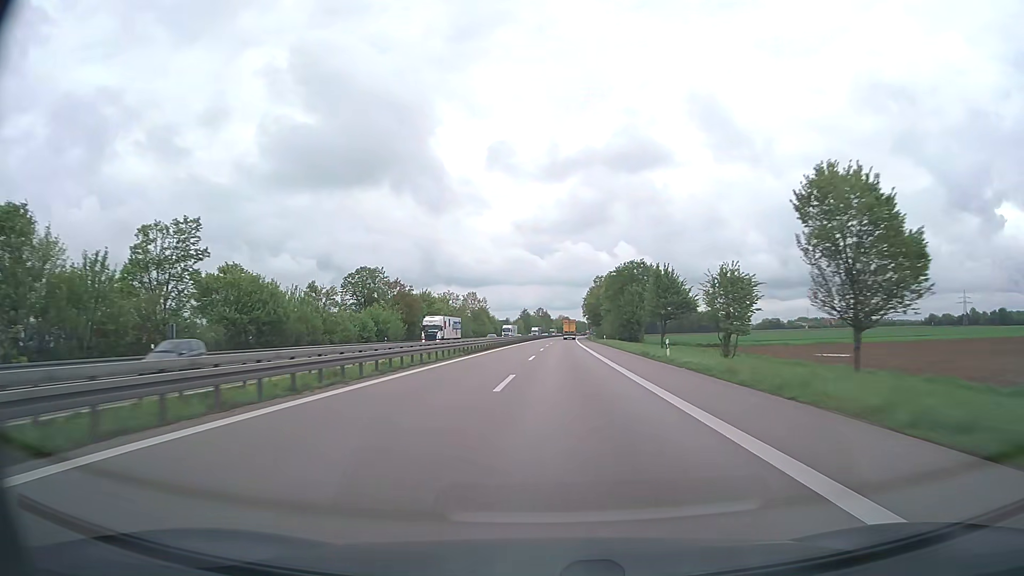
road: trunk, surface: asphalt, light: Day
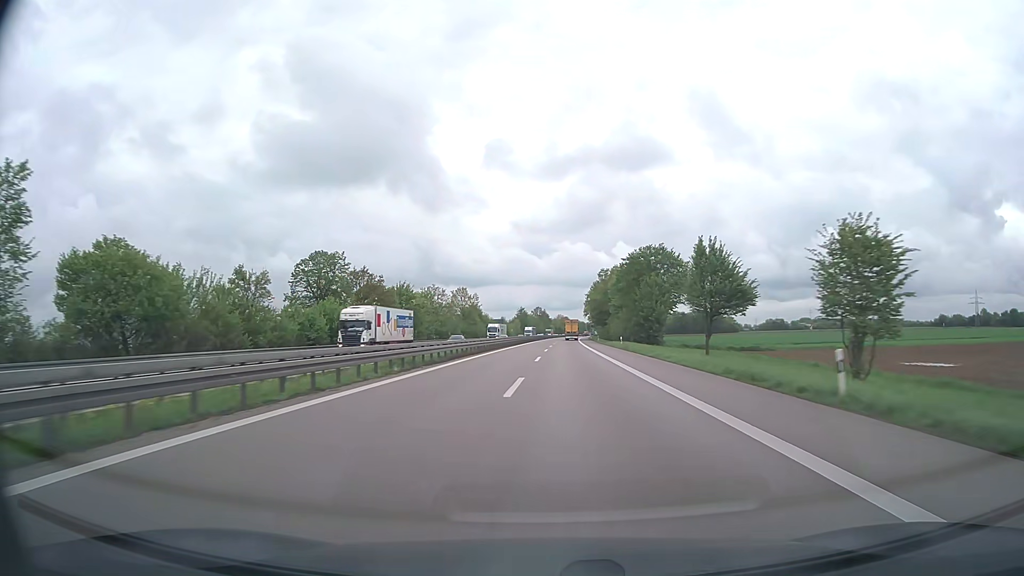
(0.0, +19.4) m; 0°
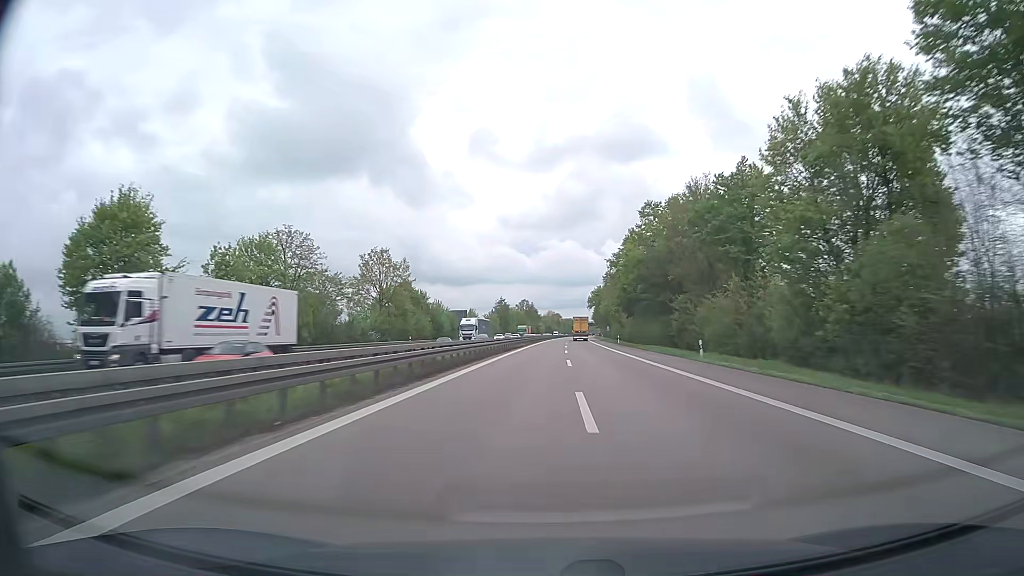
(+0.3, +77.6) m; +1°
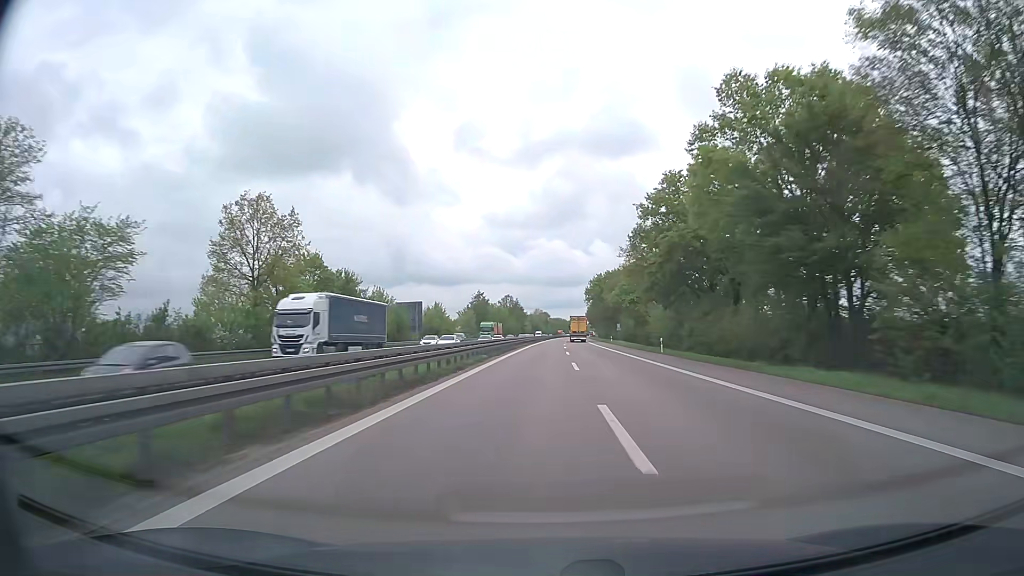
(+0.4, +38.8) m; +1°
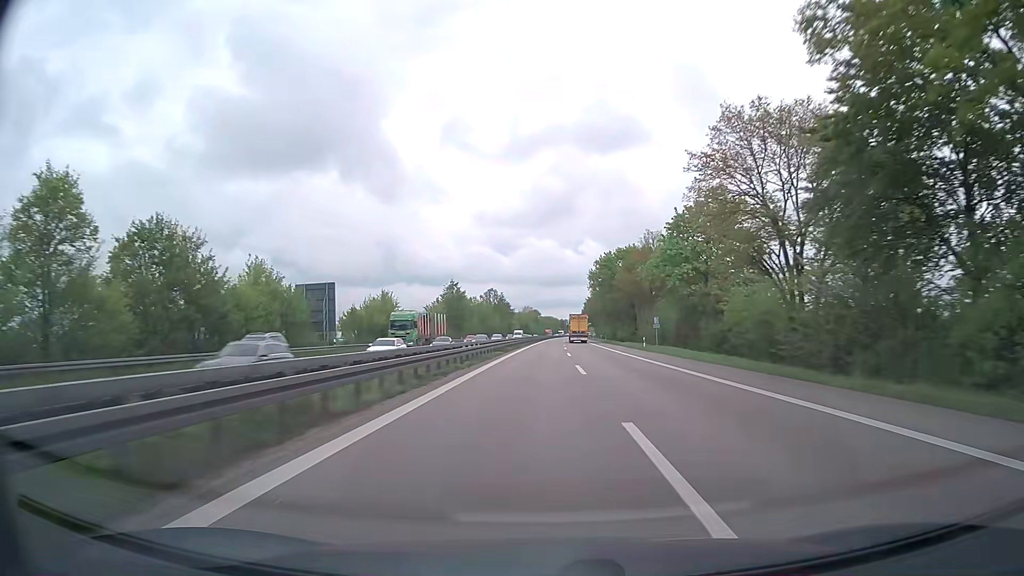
(+0.3, +38.8) m; +1°
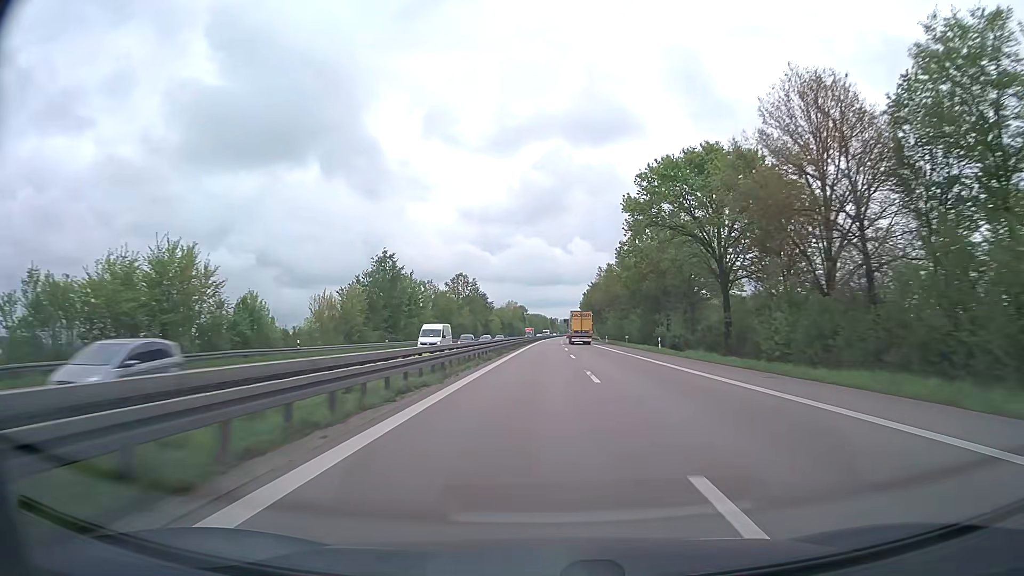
(+0.3, +58.2) m; +1°
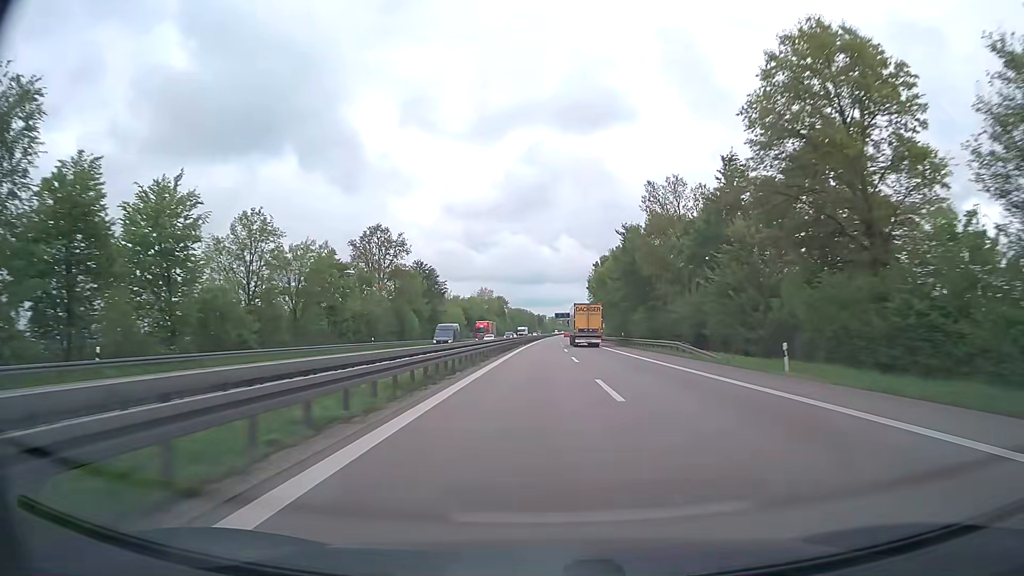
(+0.7, +77.5) m; +1°
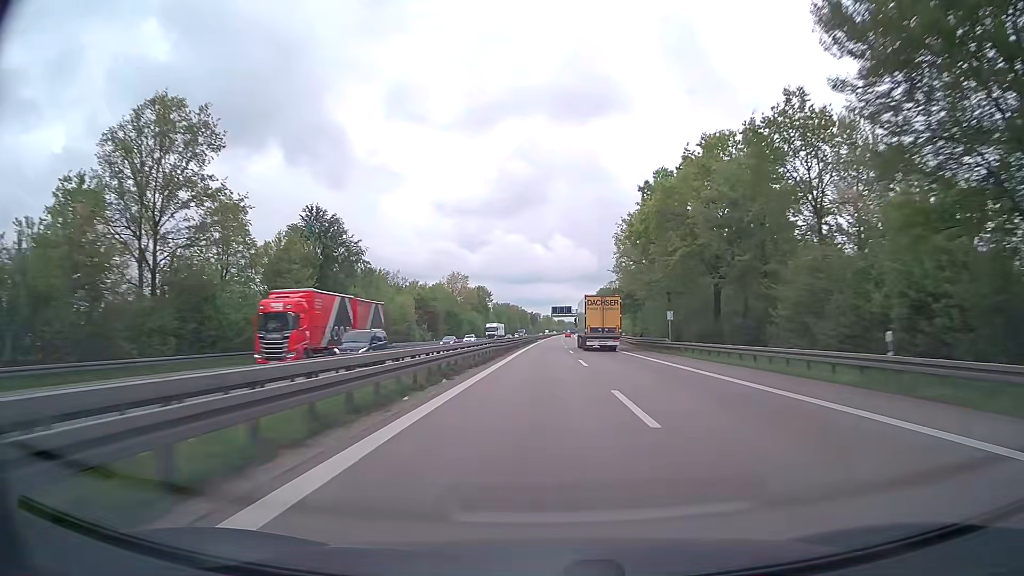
(+0.2, +58.1) m; 0°
(0, +10) (0, +20) (0, +30) (0, +40) (0, +50) (0, +60) (0, +70) (0, +80) (+1, +90) (+1, +100) m
